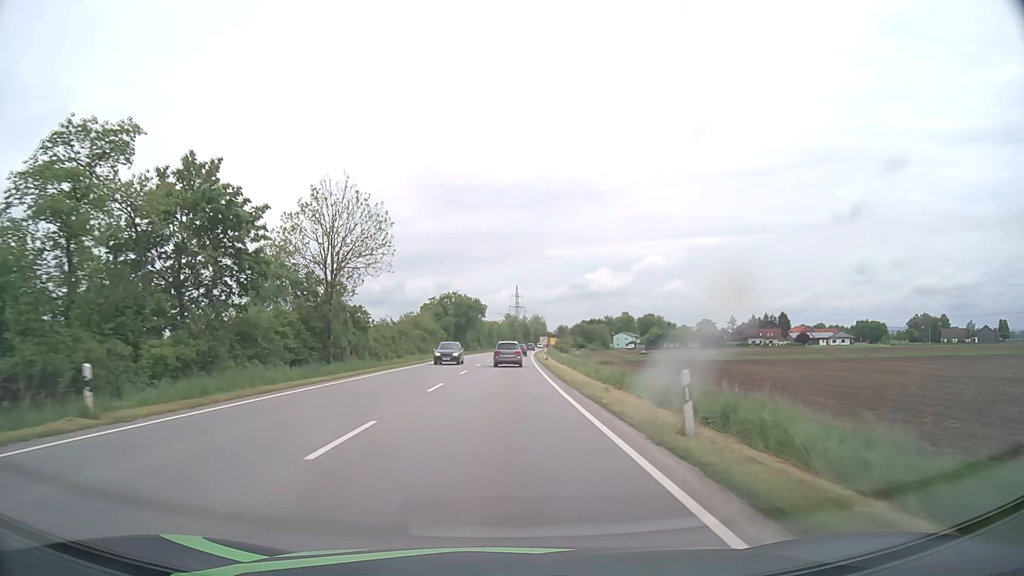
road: primary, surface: asphalt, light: Day
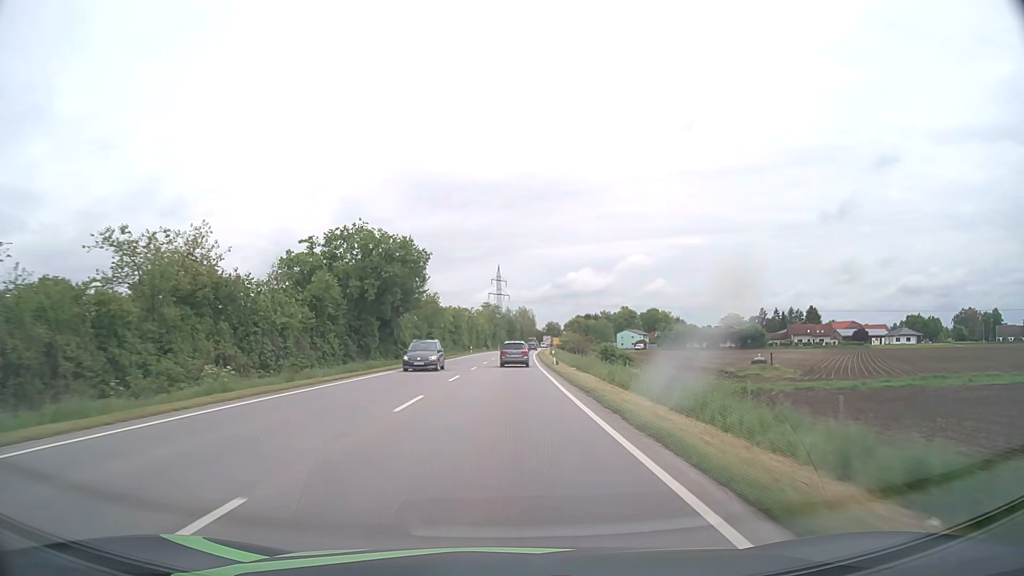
(+1.0, +65.6) m; +2°
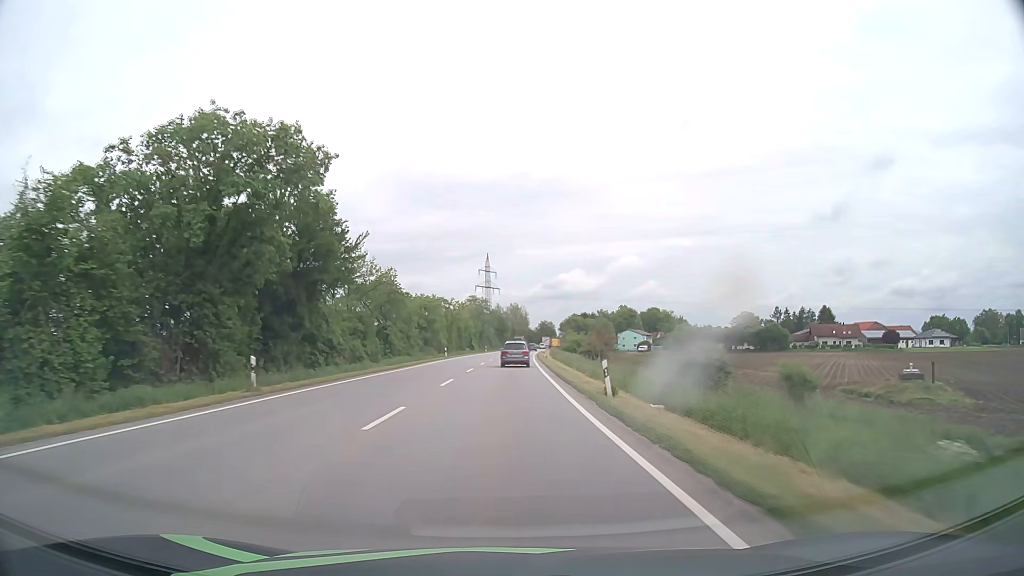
(+0.2, +26.4) m; +1°
(0, +10) (0, +20) (0, +30) (0, +40) (+1, +50) (+1, +60) (+1, +70) (+2, +80) (+2, +90) (+3, +100) m
